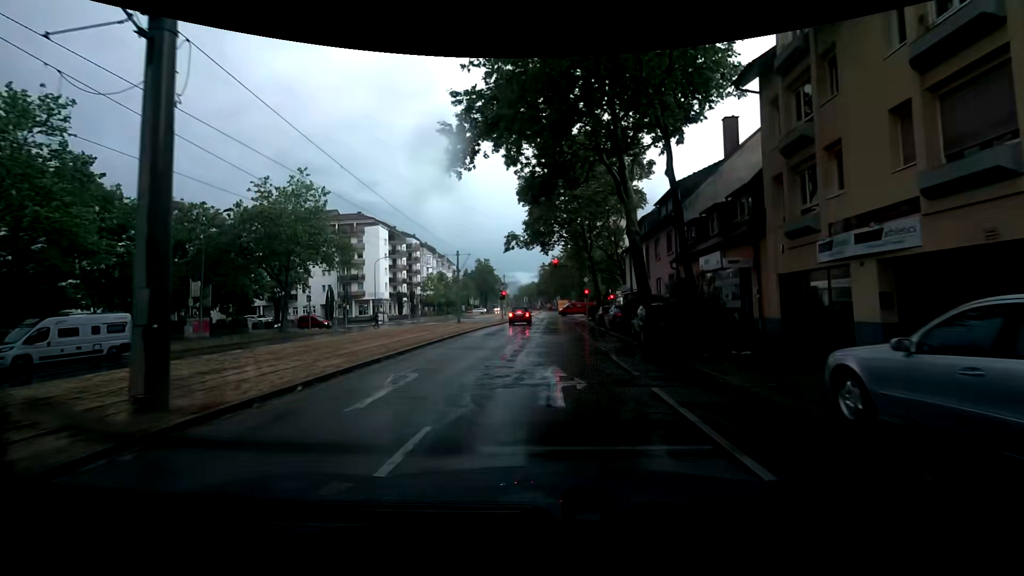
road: tertiary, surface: asphalt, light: Day
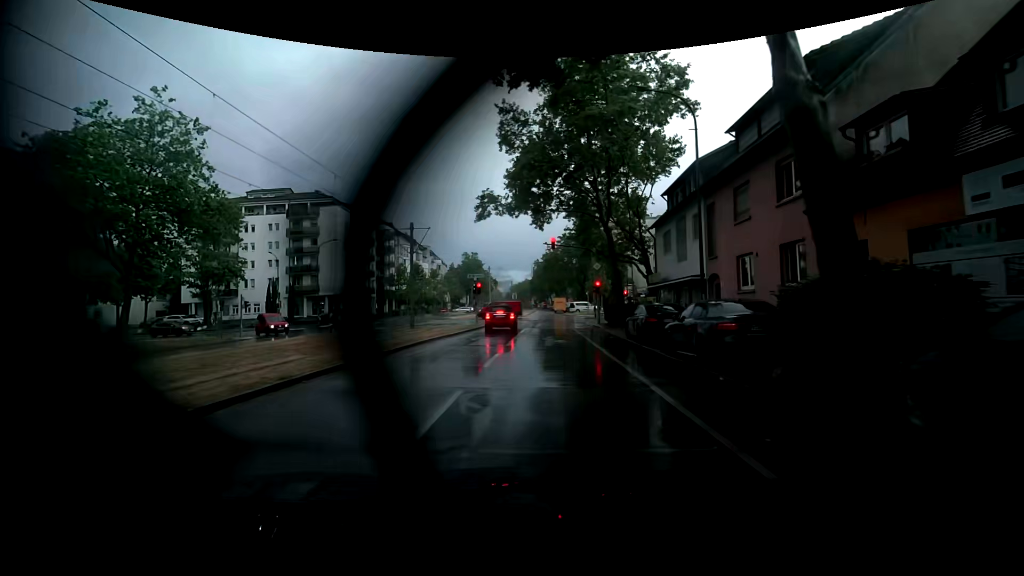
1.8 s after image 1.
(-0.5, +15.8) m; -2°
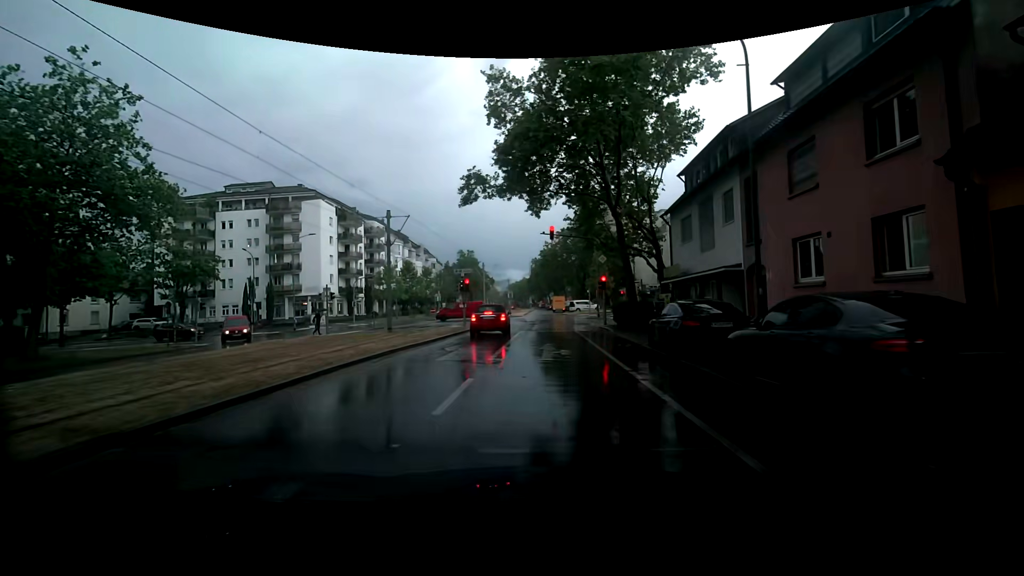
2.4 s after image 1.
(+0.1, +4.7) m; +2°
